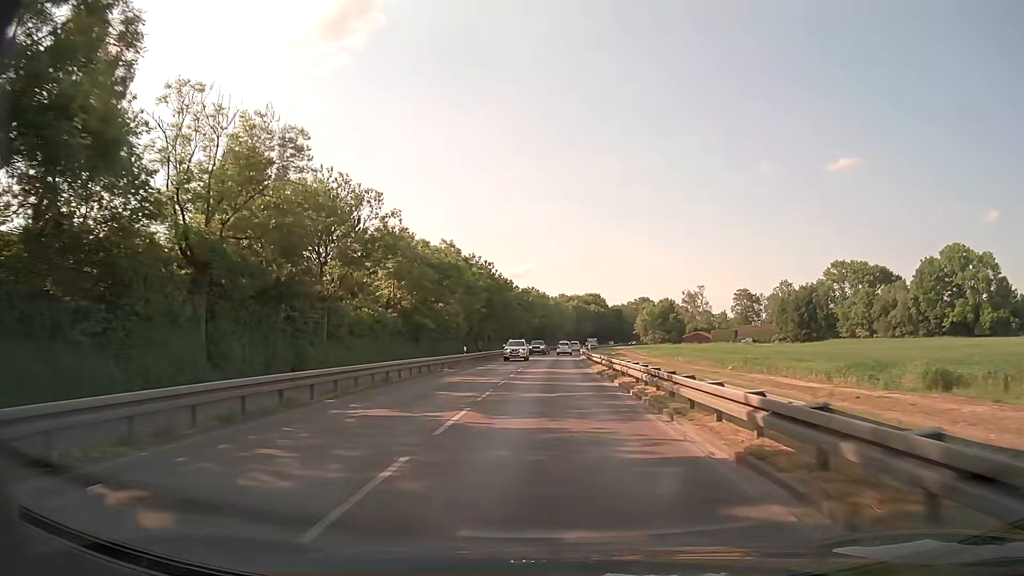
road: secondary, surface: asphalt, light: Day
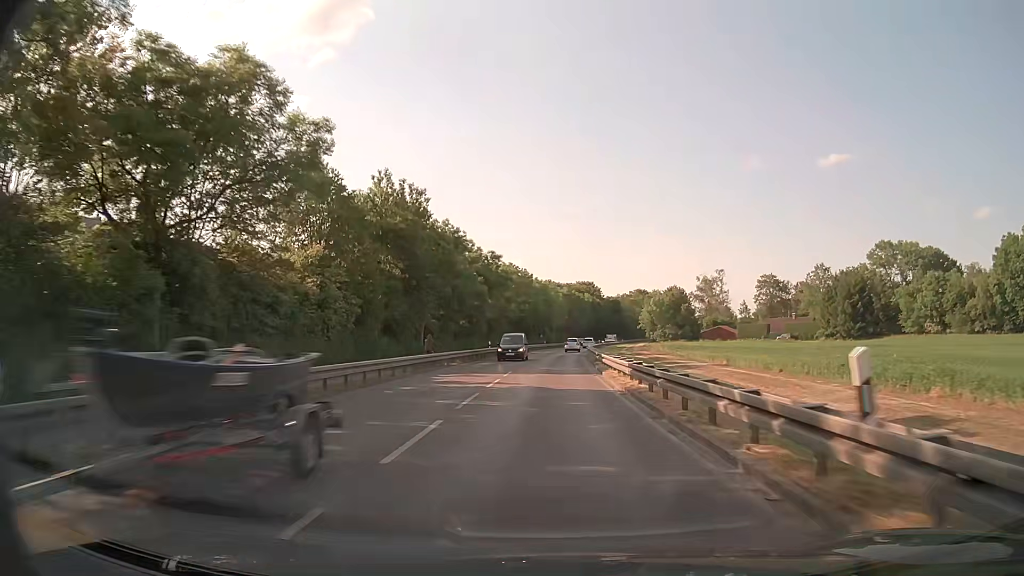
(+0.3, +38.7) m; +1°
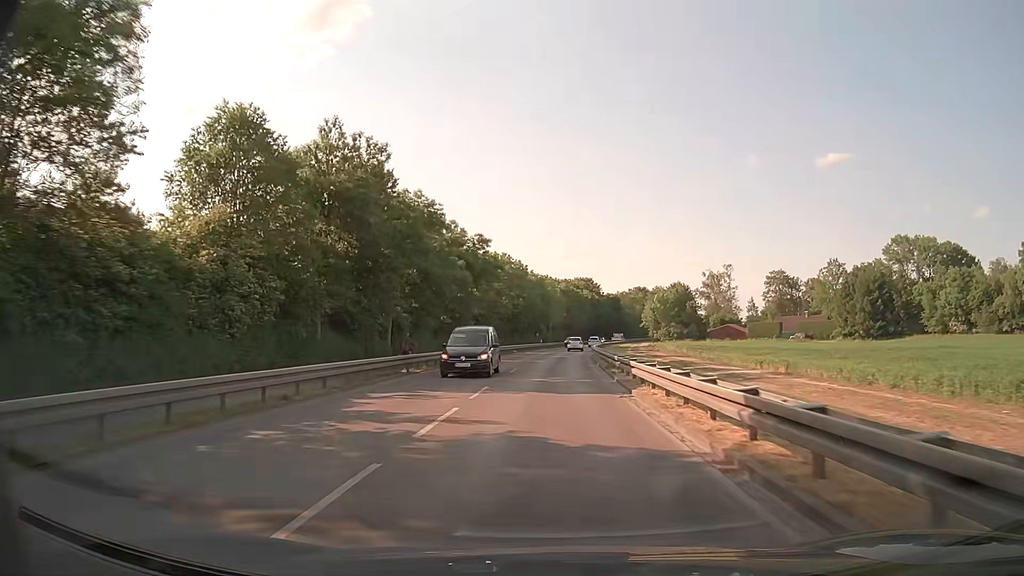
(0.0, +10.1) m; 0°
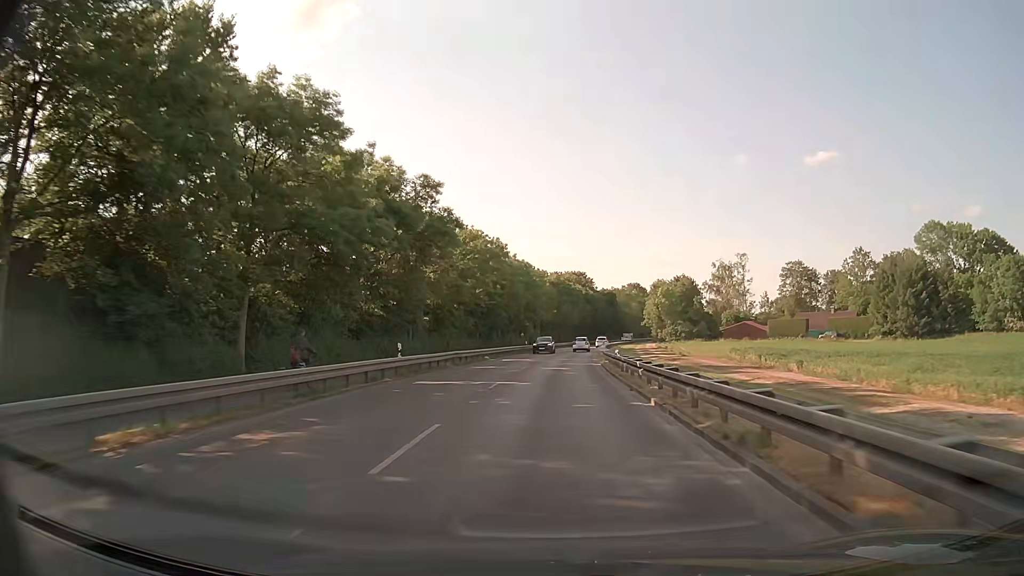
(+0.2, +20.3) m; +1°
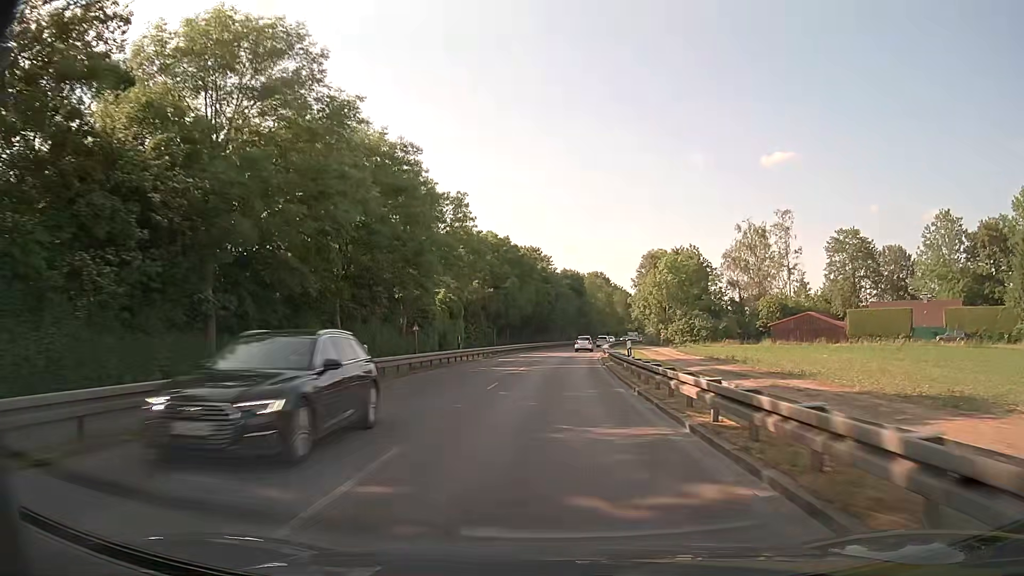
(+1.7, +49.8) m; +4°
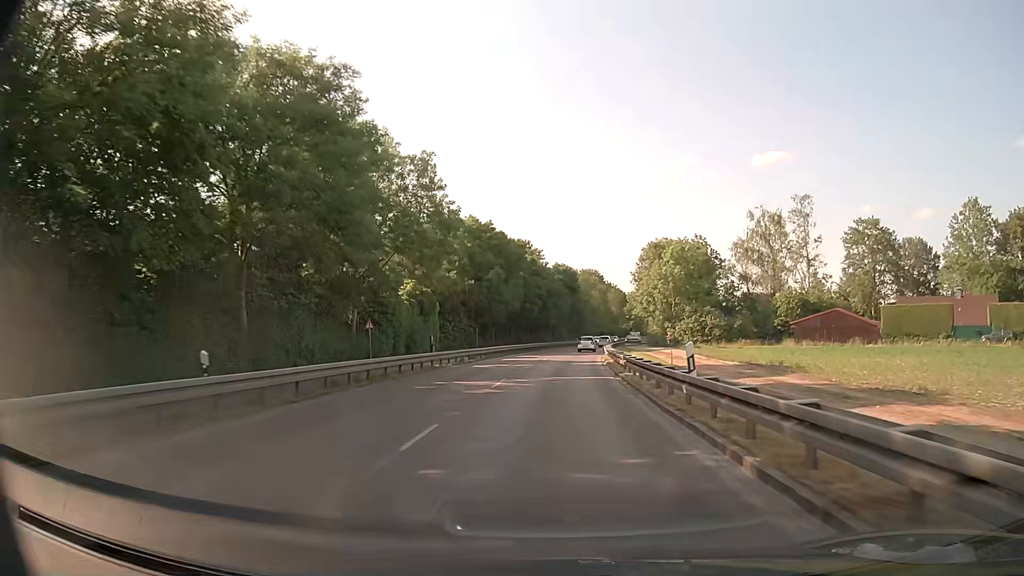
(+0.1, +9.9) m; +1°
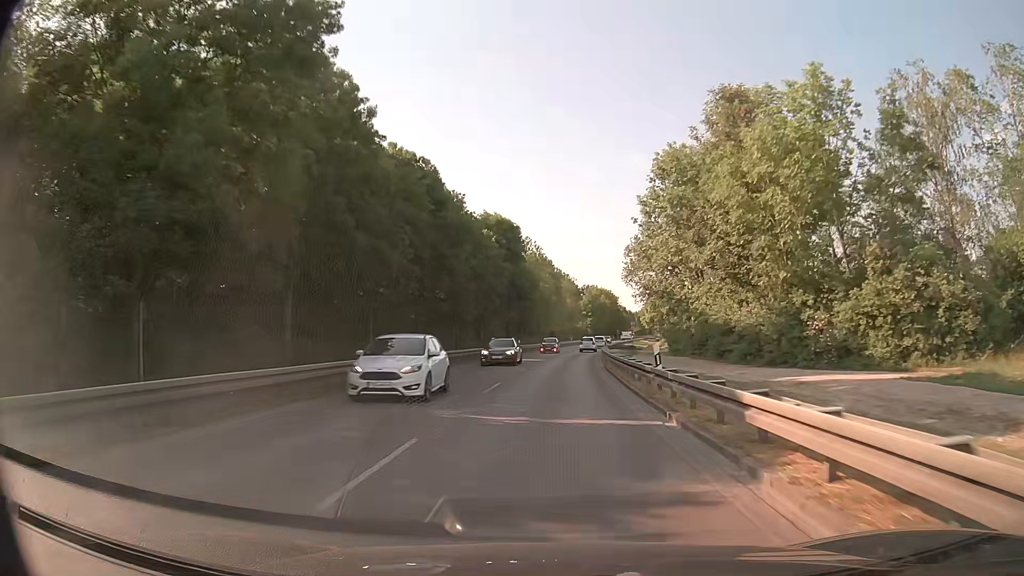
(+2.1, +48.8) m; +5°
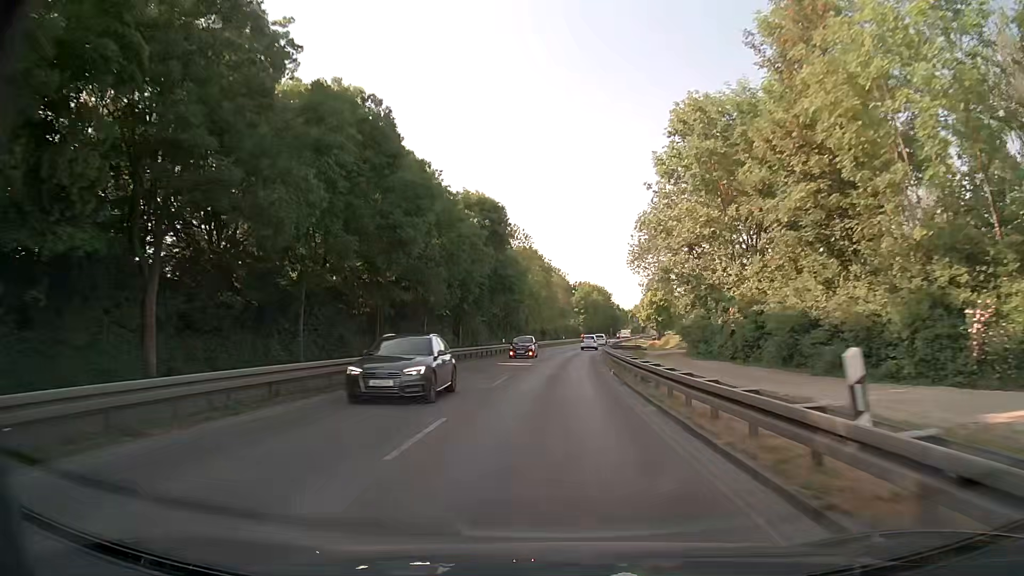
(+0.1, +9.7) m; +1°
